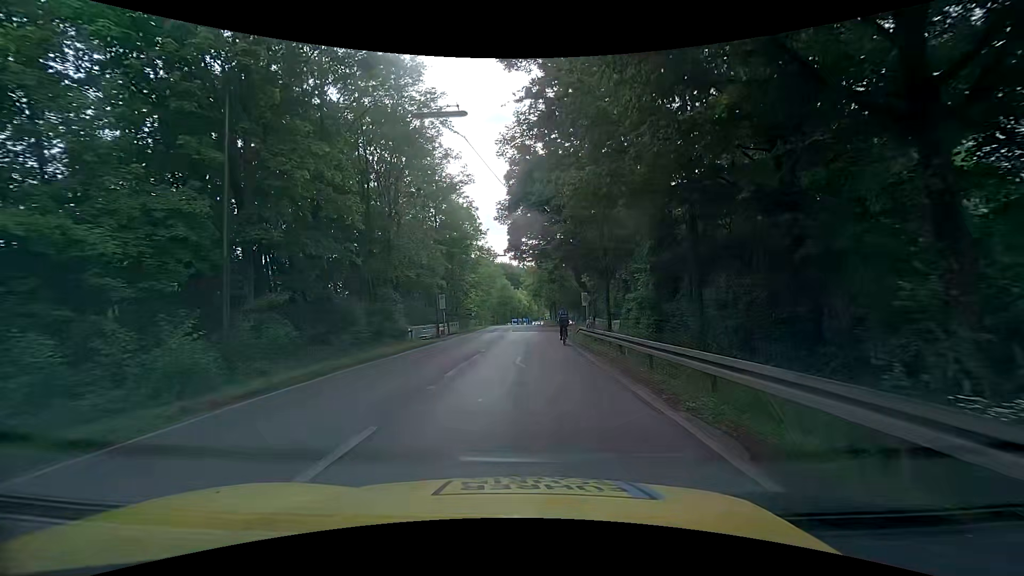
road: tertiary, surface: asphalt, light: Day
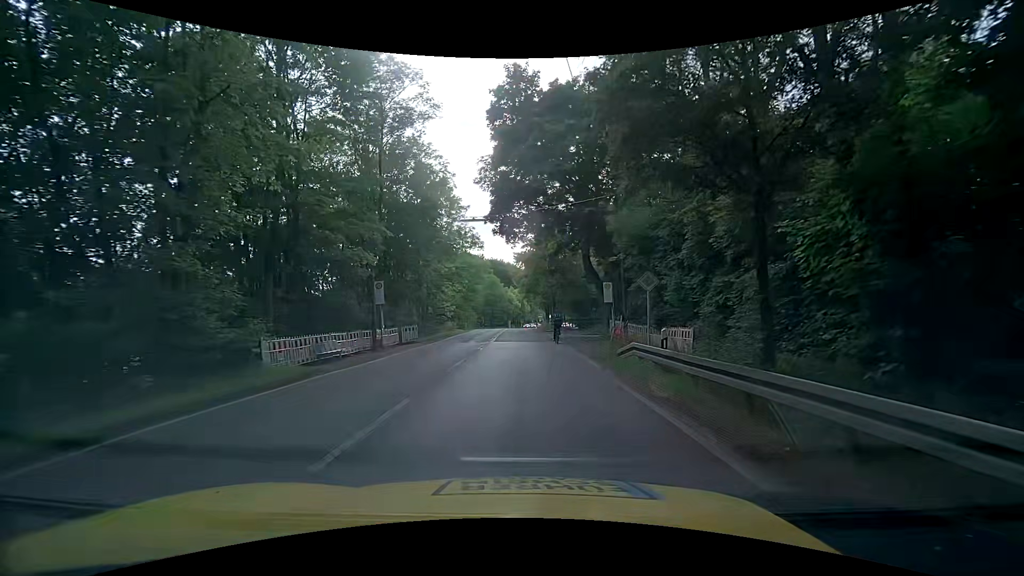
(-0.1, +15.5) m; 0°
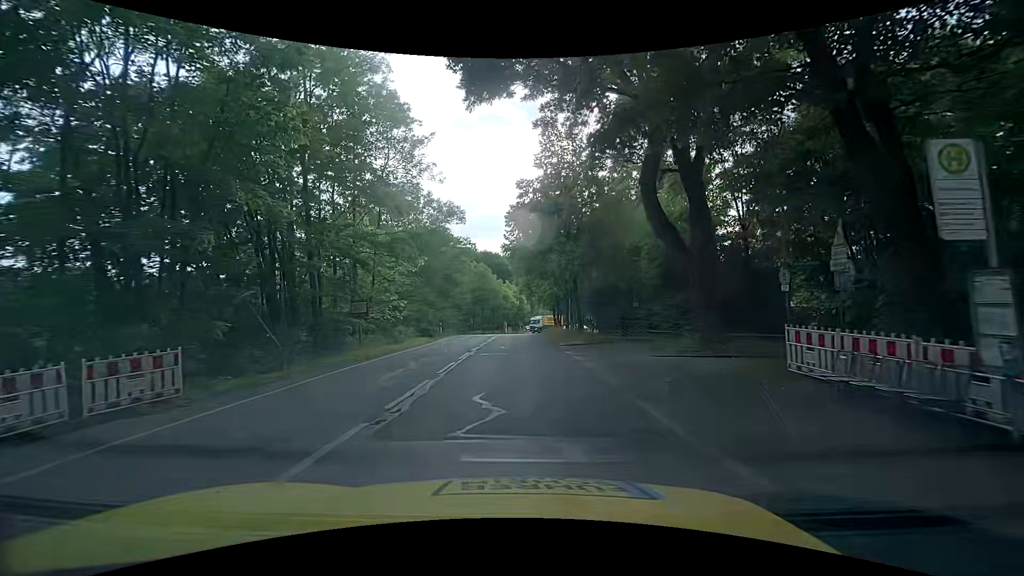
(+0.3, +22.6) m; 0°
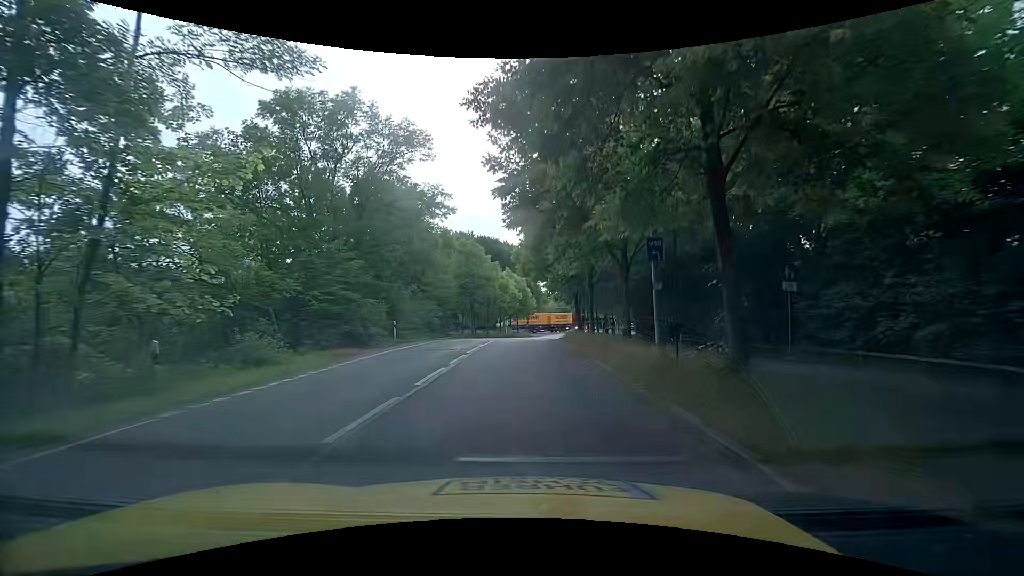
(-0.1, +21.0) m; 0°
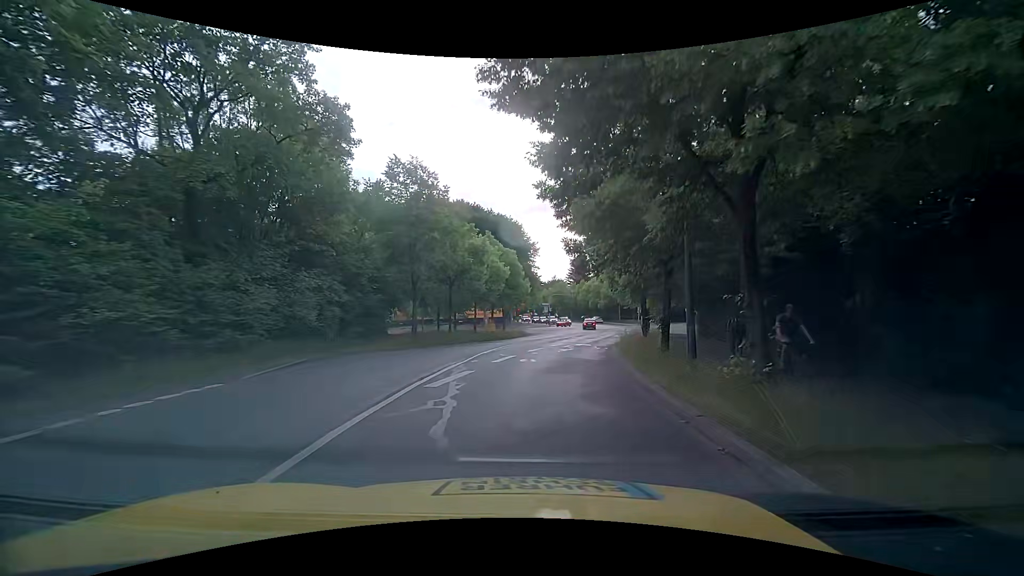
(-0.2, +26.9) m; 0°
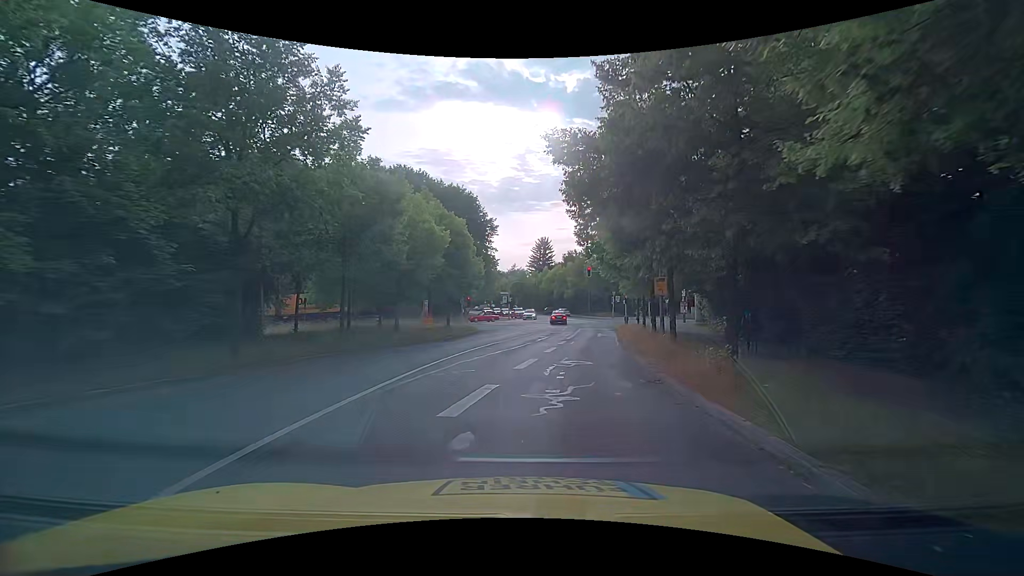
(+0.5, +14.8) m; +5°
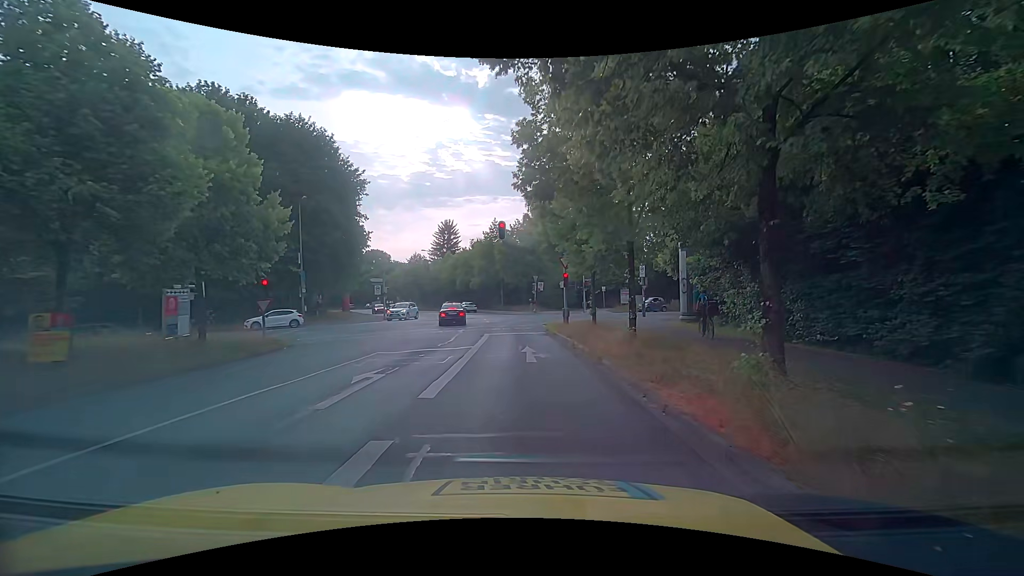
(+2.3, +22.1) m; +8°
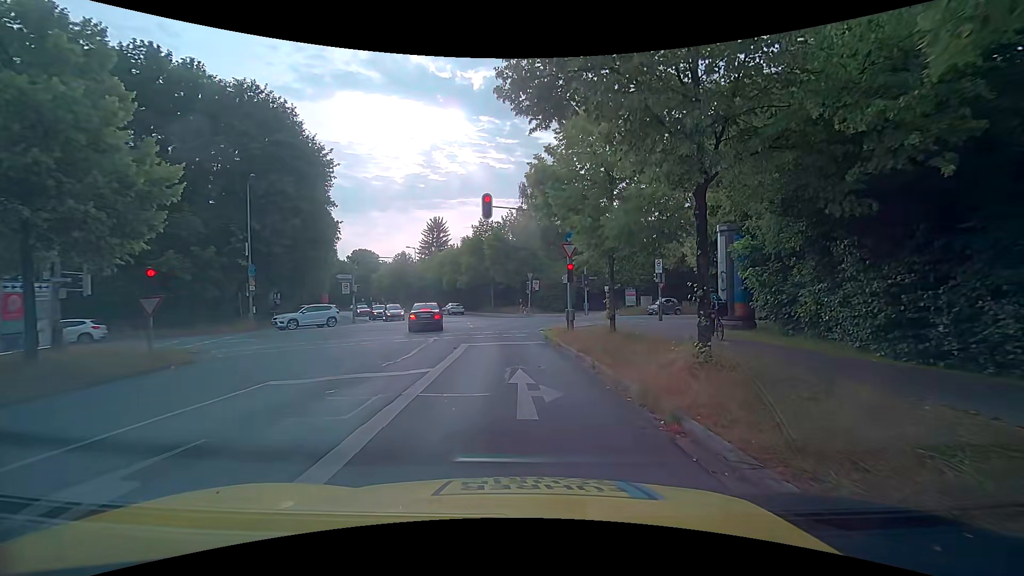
(+0.2, +6.6) m; +2°
